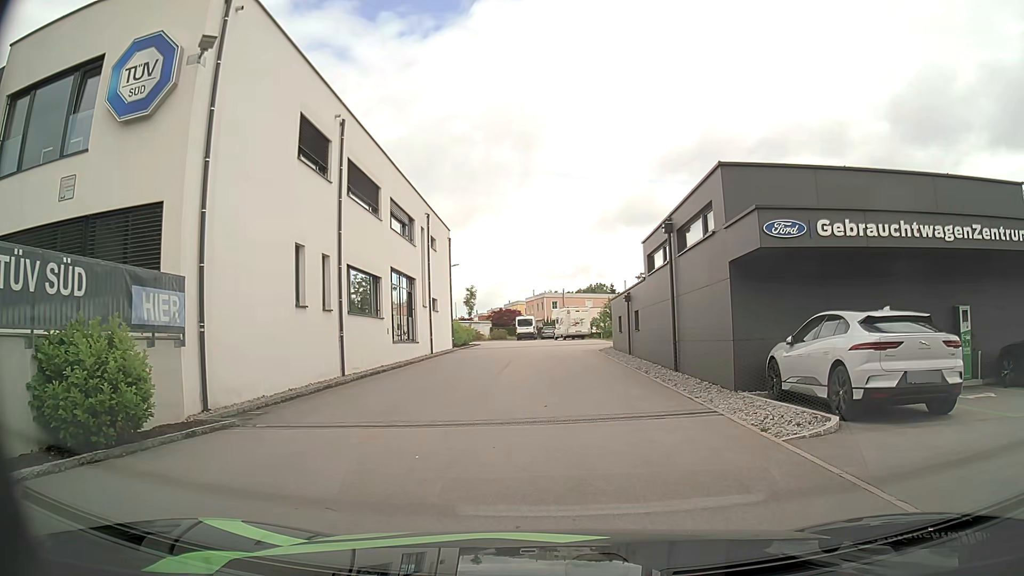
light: Day
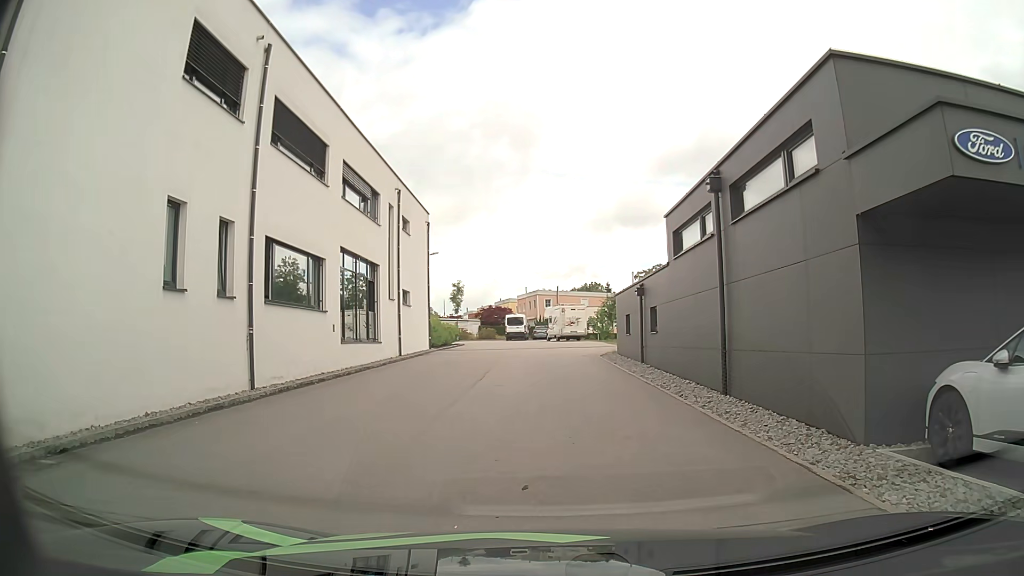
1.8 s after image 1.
(0.0, +6.0) m; -1°
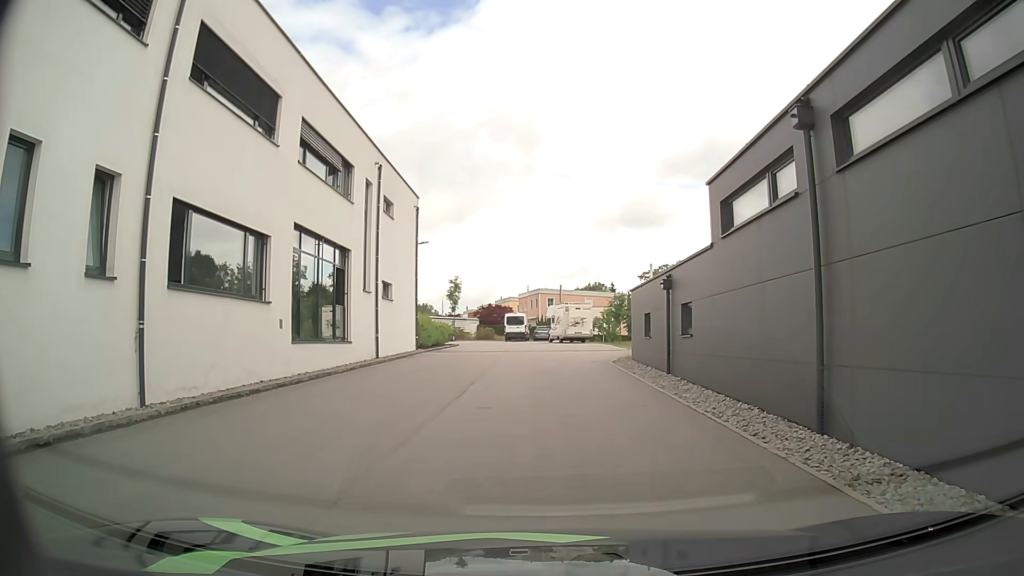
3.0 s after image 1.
(0.0, +4.5) m; +1°
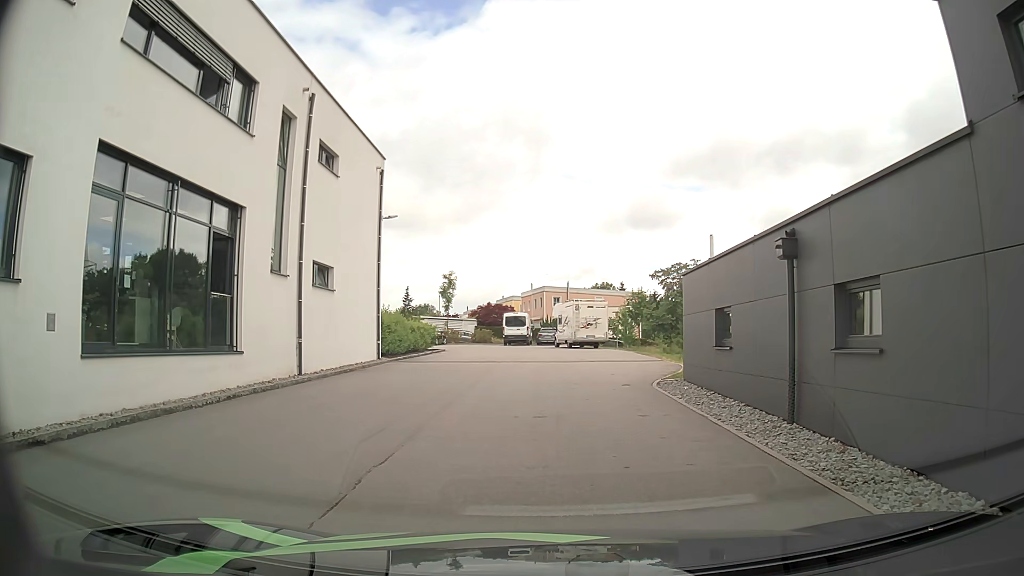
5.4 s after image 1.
(-0.1, +8.8) m; -2°
